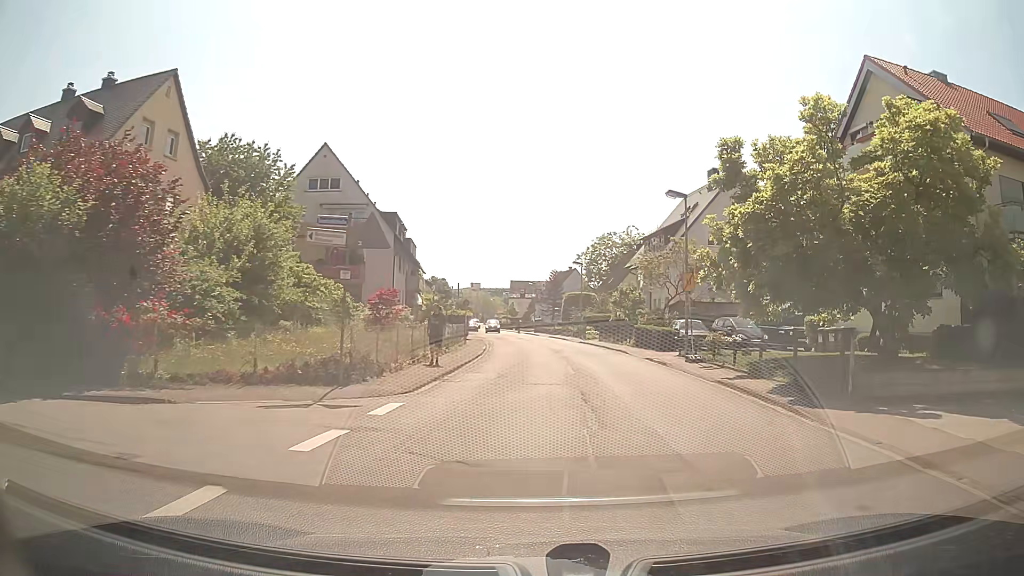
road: tertiary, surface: asphalt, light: Day
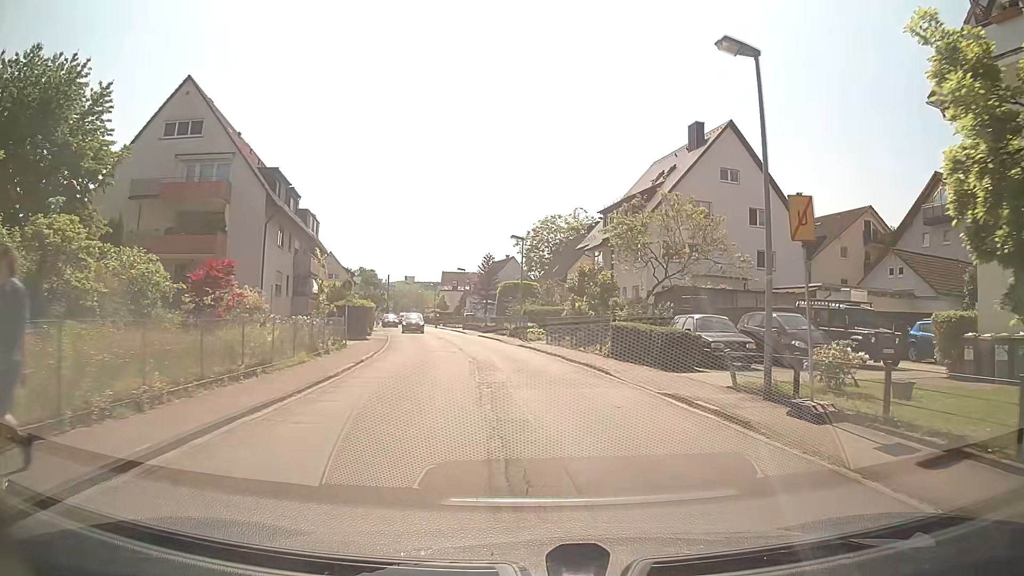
(+0.6, +14.1) m; +4°
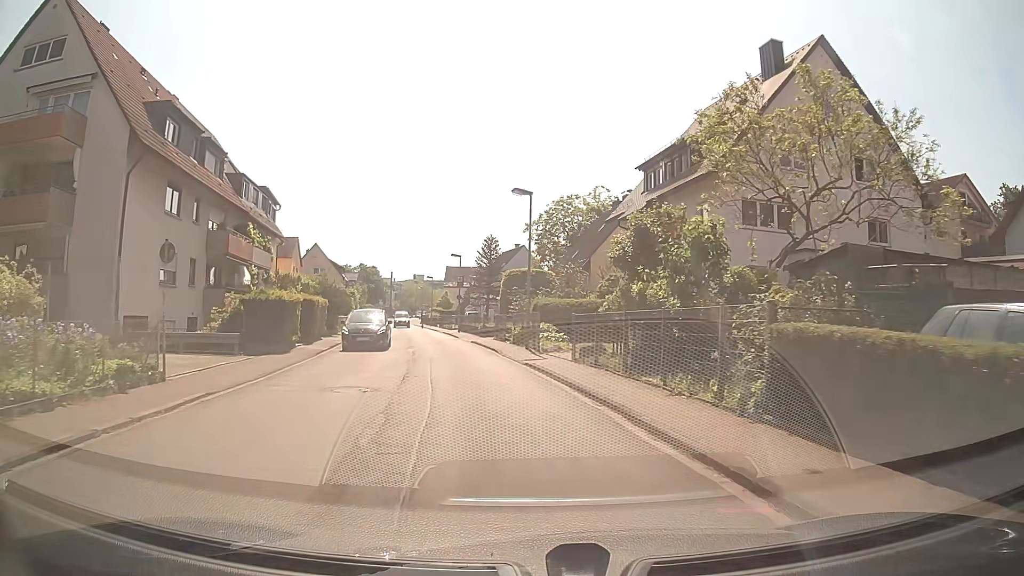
(+0.2, +14.3) m; 0°
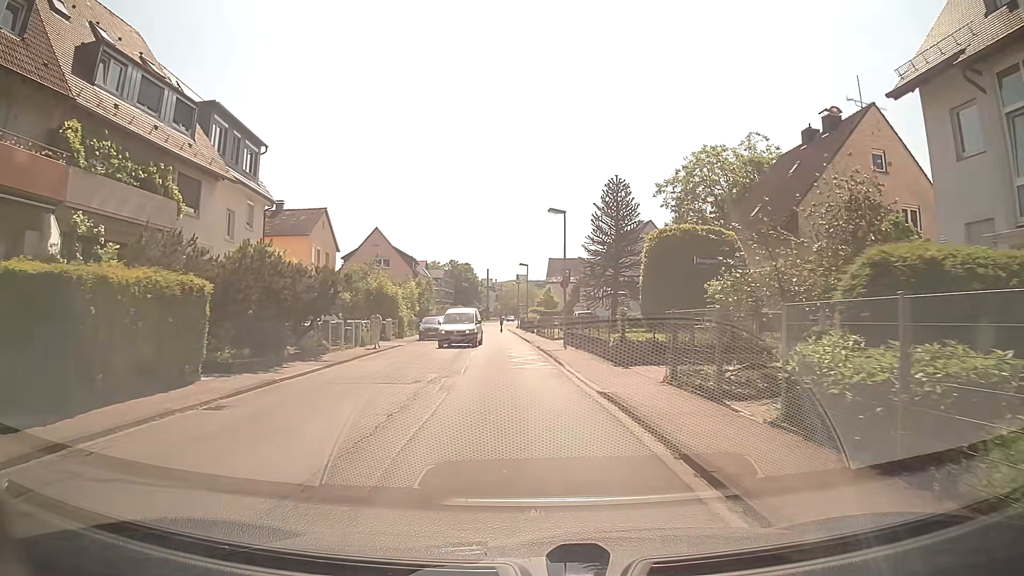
(-2.3, +23.2) m; -9°
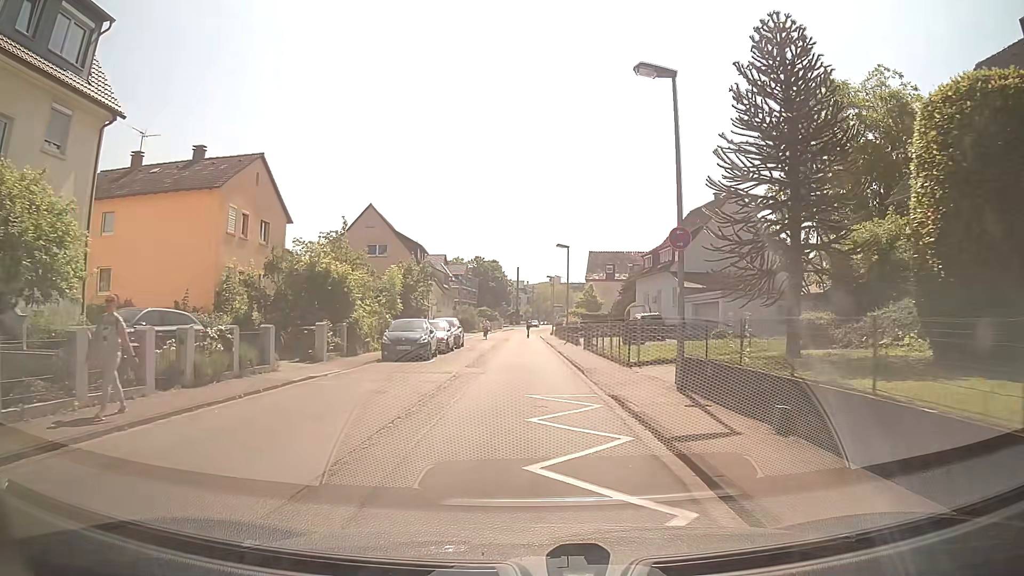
(-0.5, +18.2) m; -3°
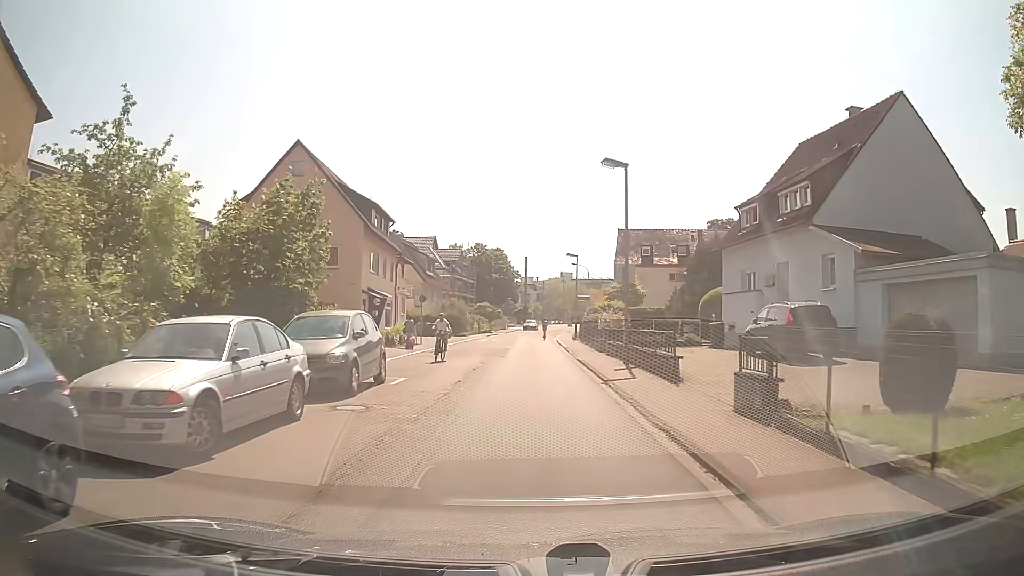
(+0.1, +22.3) m; 0°
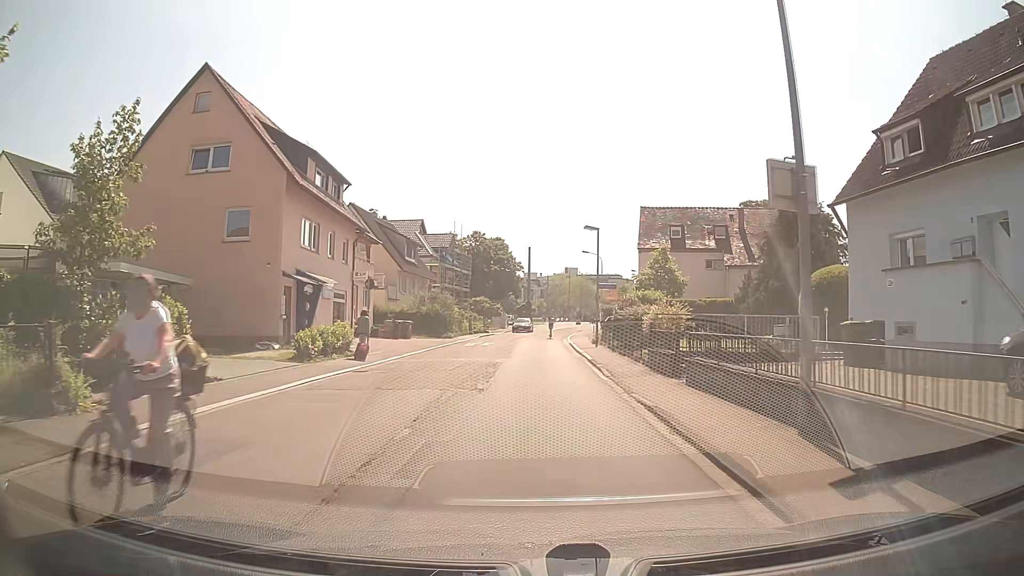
(0.0, +13.1) m; 0°
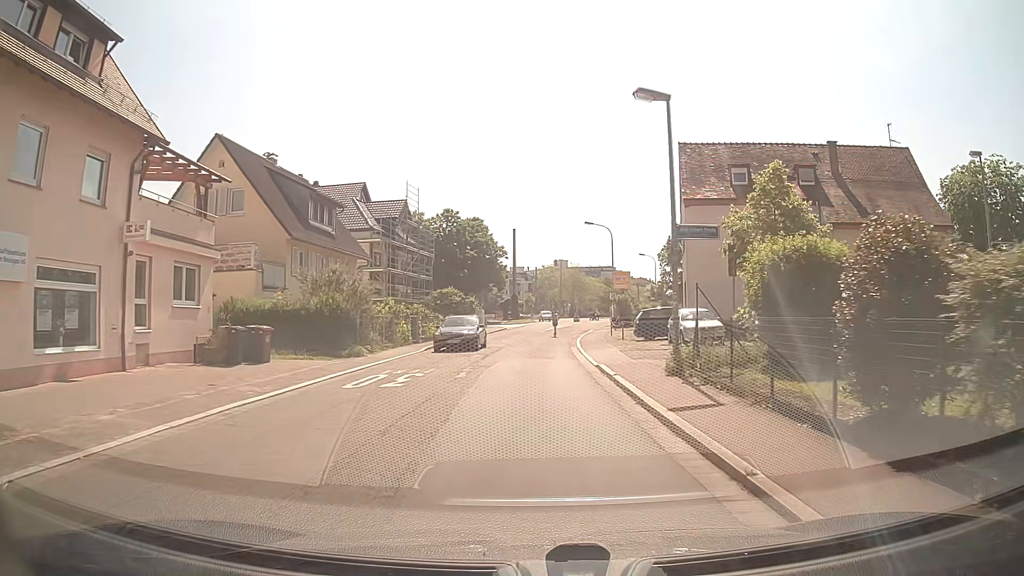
(0.0, +21.3) m; +1°
(0, +10) (0, +20) (0, +30) (+1, +40) (+2, +50) (+3, +60) (+5, +70) (+8, +79) (+11, +89) (+12, +99) m
